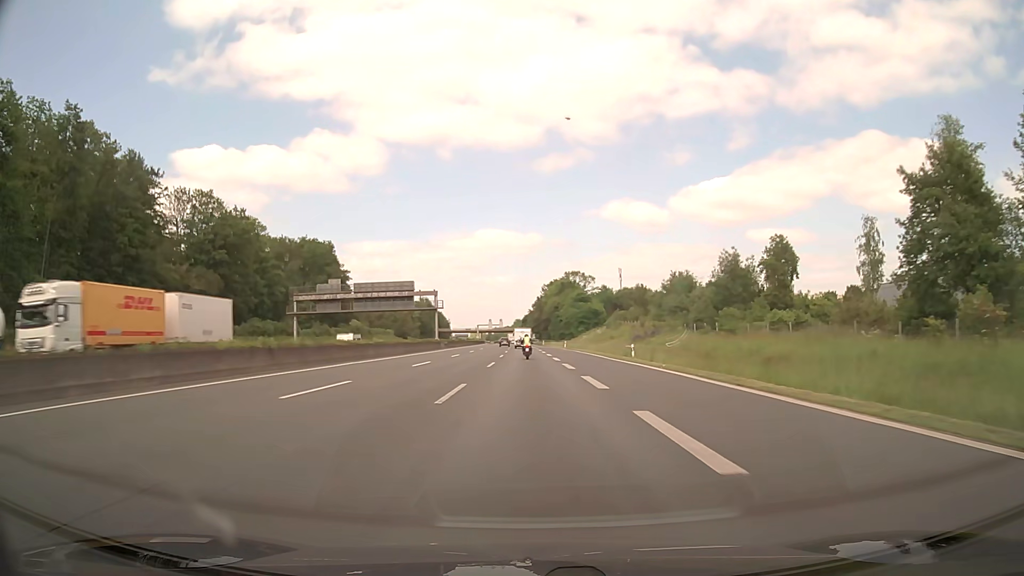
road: motorway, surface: asphalt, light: Day
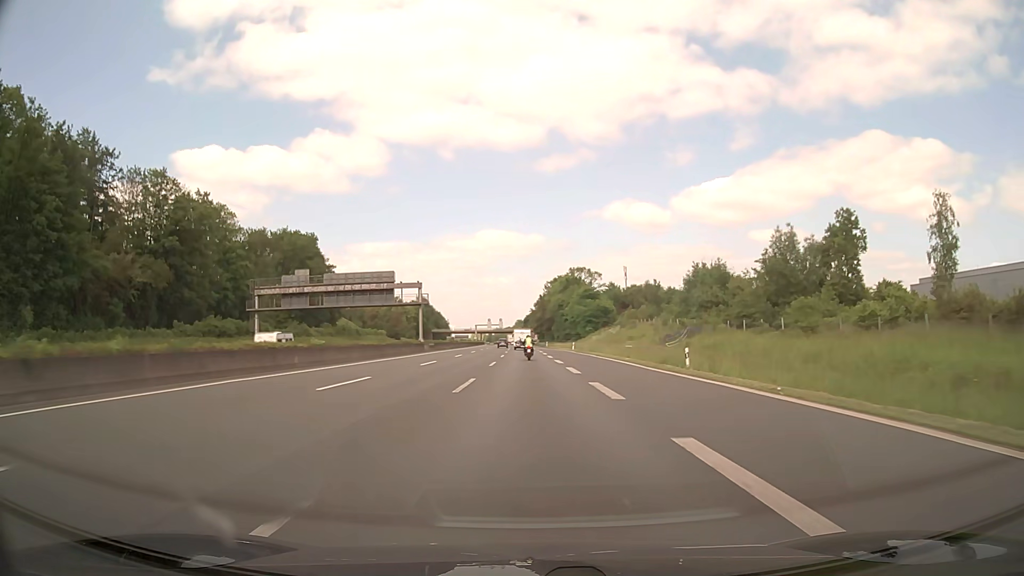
(-0.1, +15.3) m; 0°
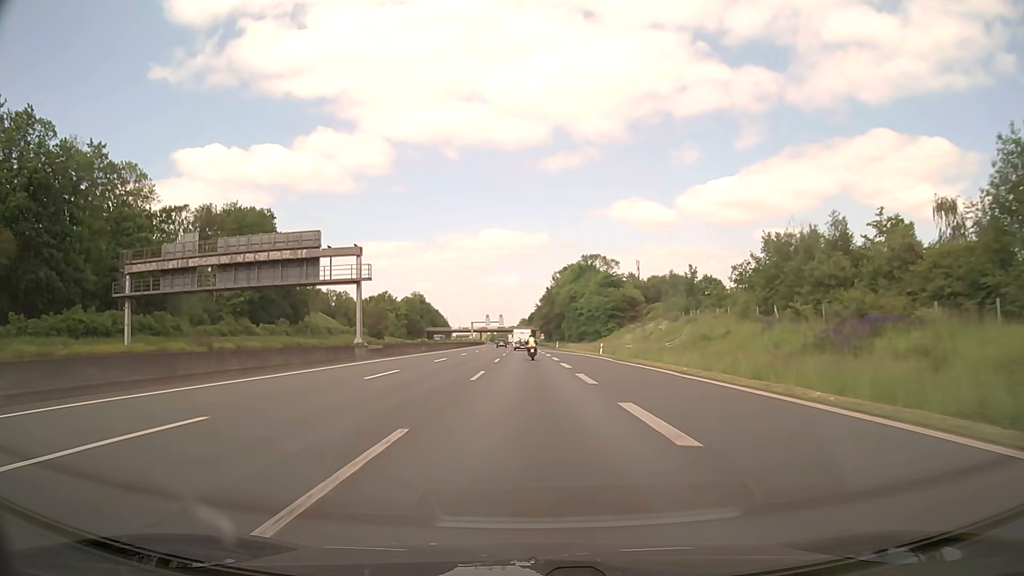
(-0.1, +30.7) m; 0°
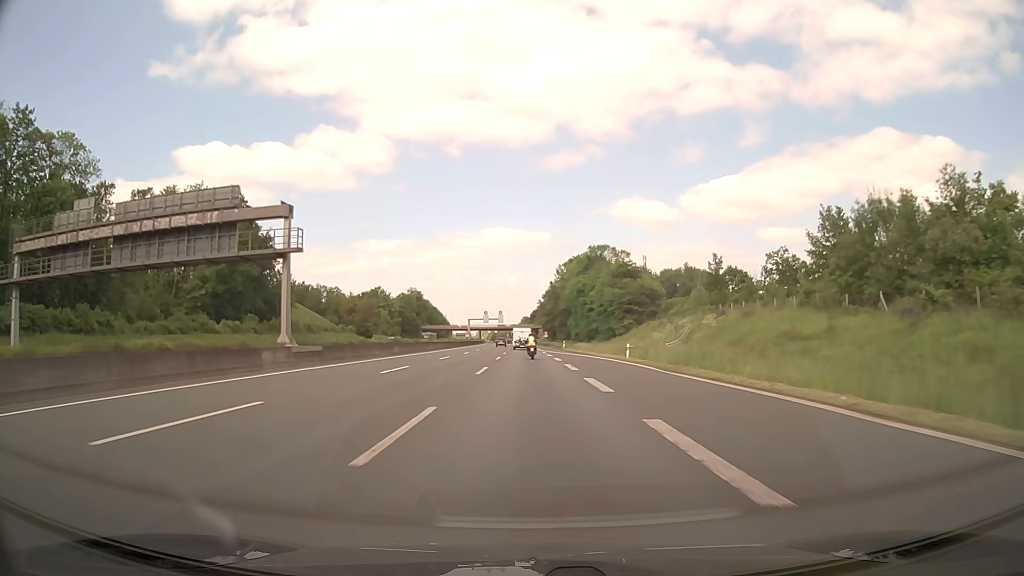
(0.0, +15.4) m; 0°
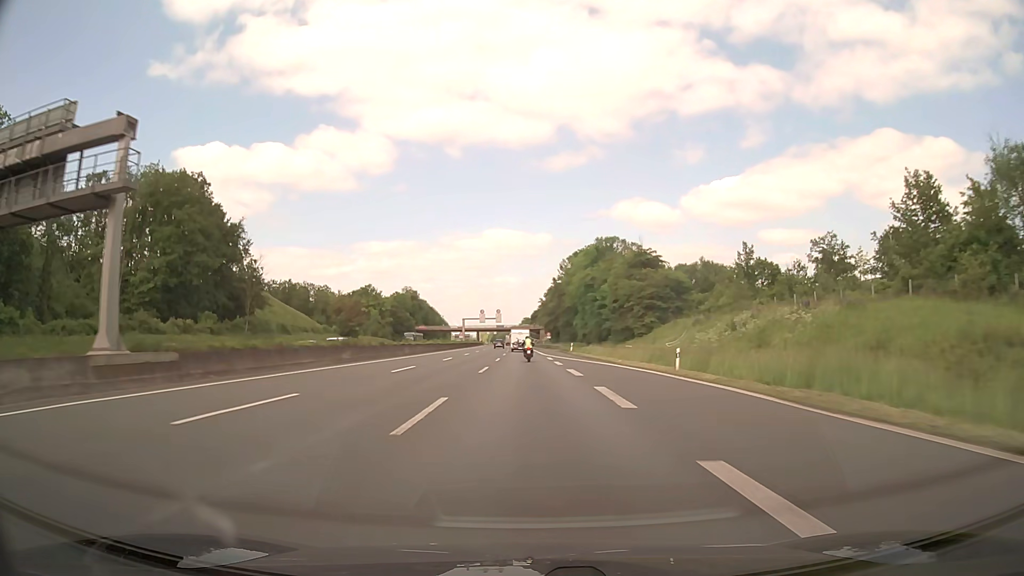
(0.0, +15.5) m; 0°
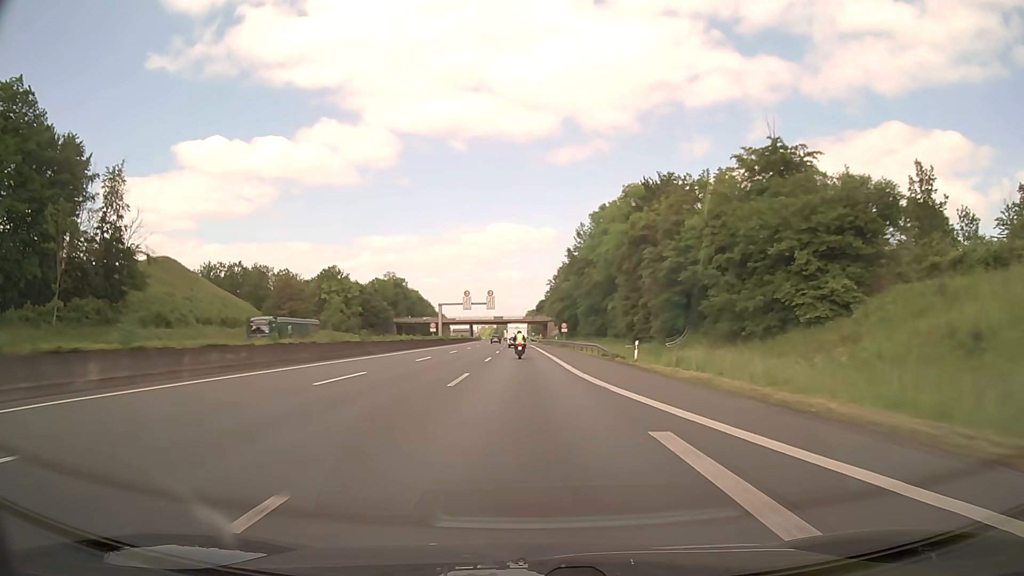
(-0.1, +45.8) m; 0°
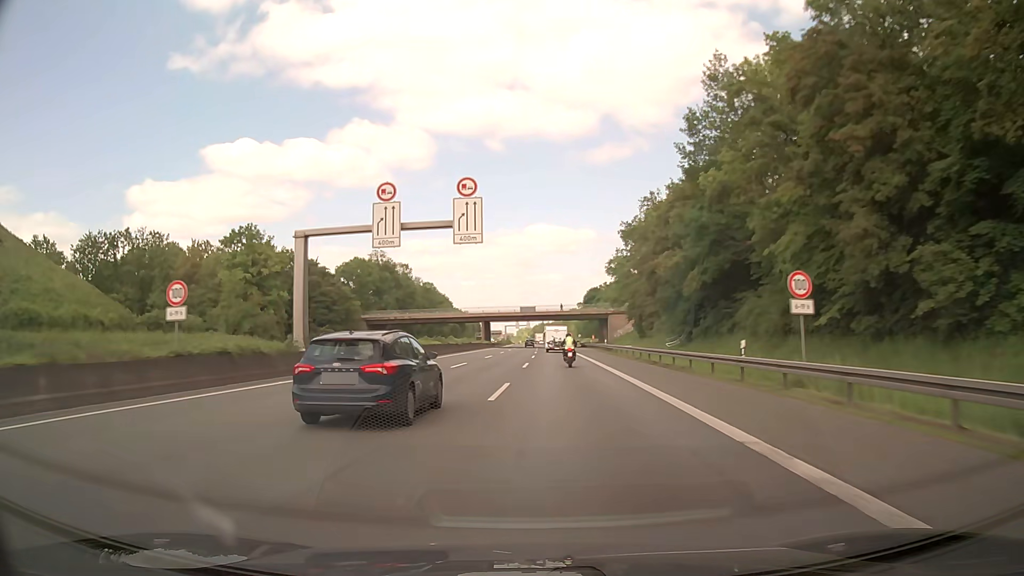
(-1.5, +74.4) m; -3°
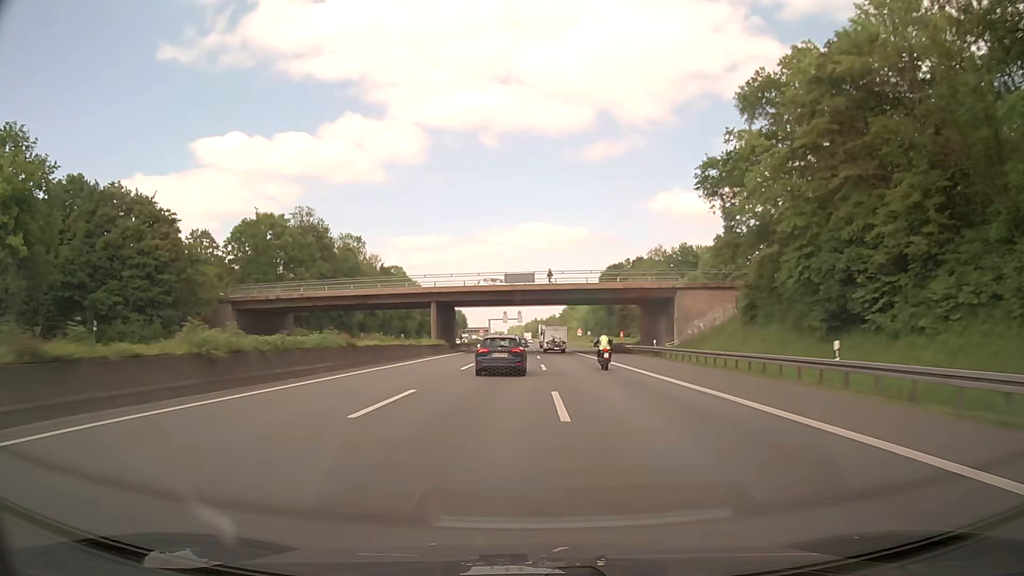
(-0.2, +57.4) m; +1°
(0, +10) (0, +20) (0, +30) (0, +40) (0, +50) (0, +60) (0, +70) (0, +80) (0, +90) (0, +100) m
